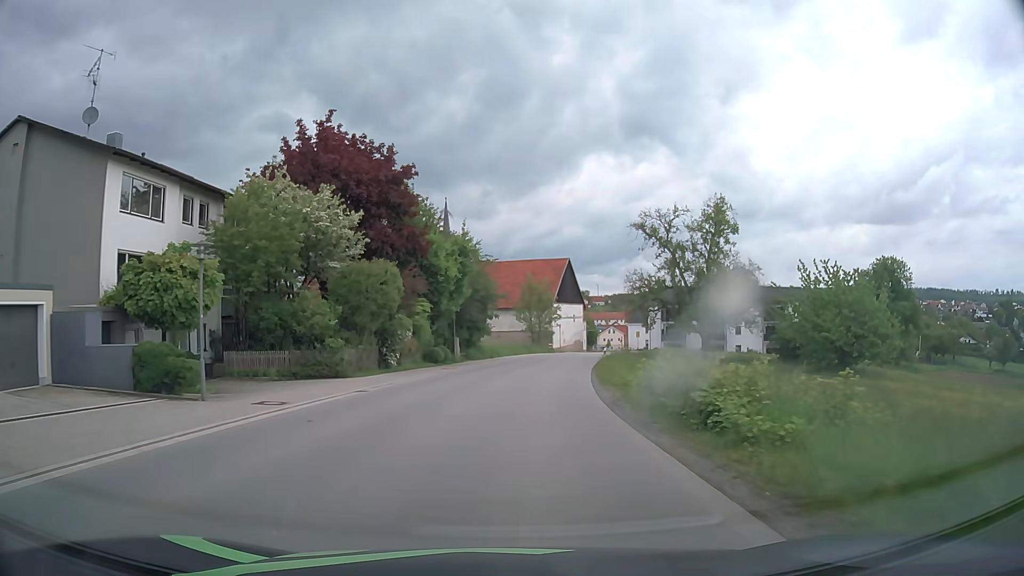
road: tertiary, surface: asphalt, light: Day
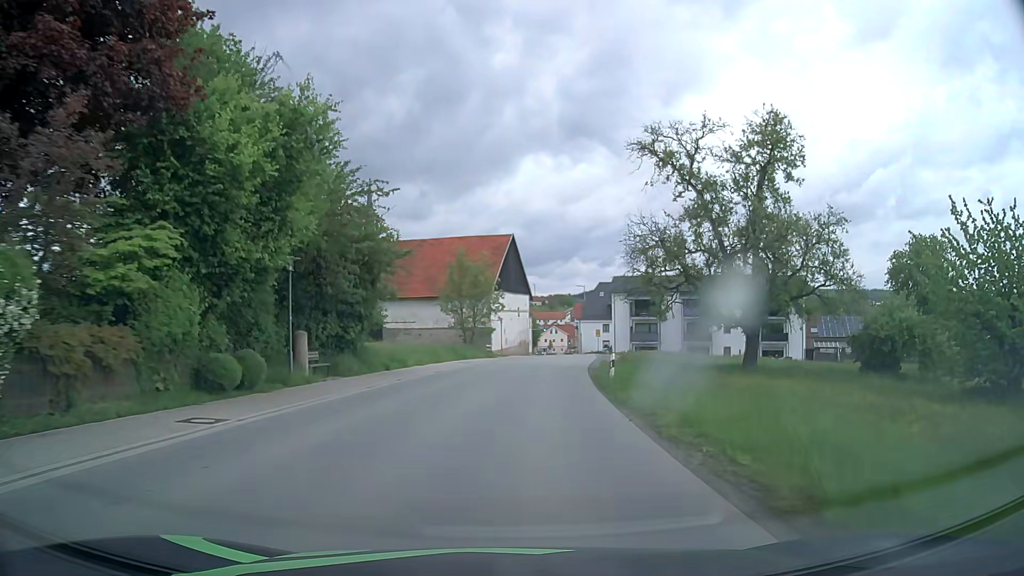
(+0.9, +23.5) m; +5°
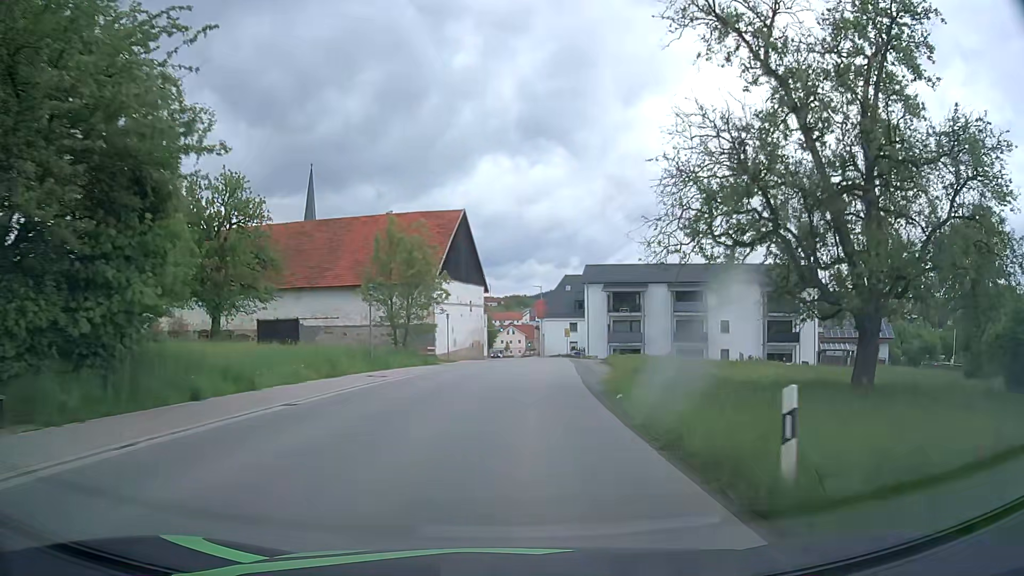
(+0.5, +15.6) m; +4°
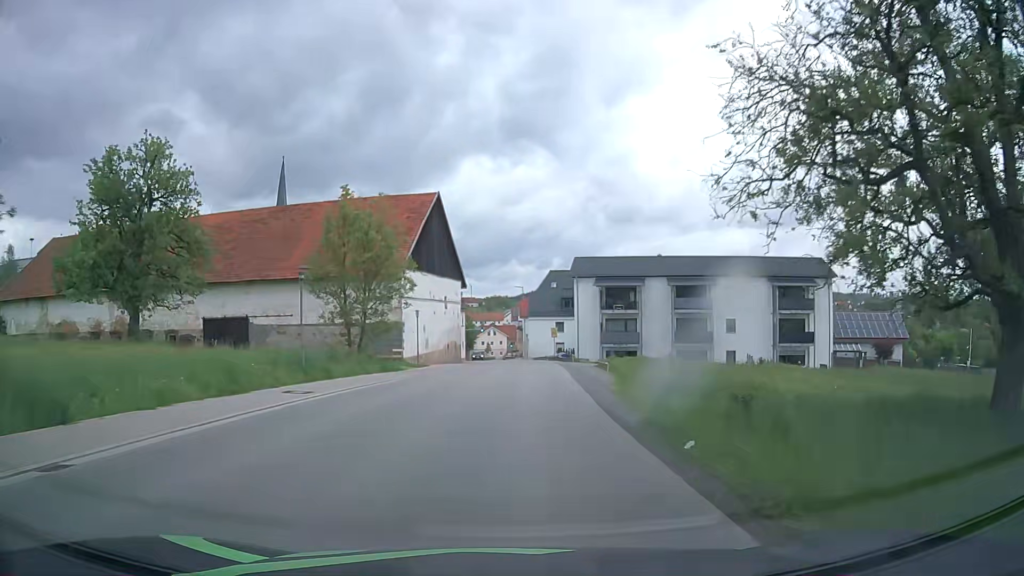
(+0.1, +7.8) m; +2°
(0, +10) (+1, +20) (+1, +30) (+2, +40) (+2, +50) (+2, +60) (+2, +70) (+1, +80) (0, +90) (-1, +100) m
